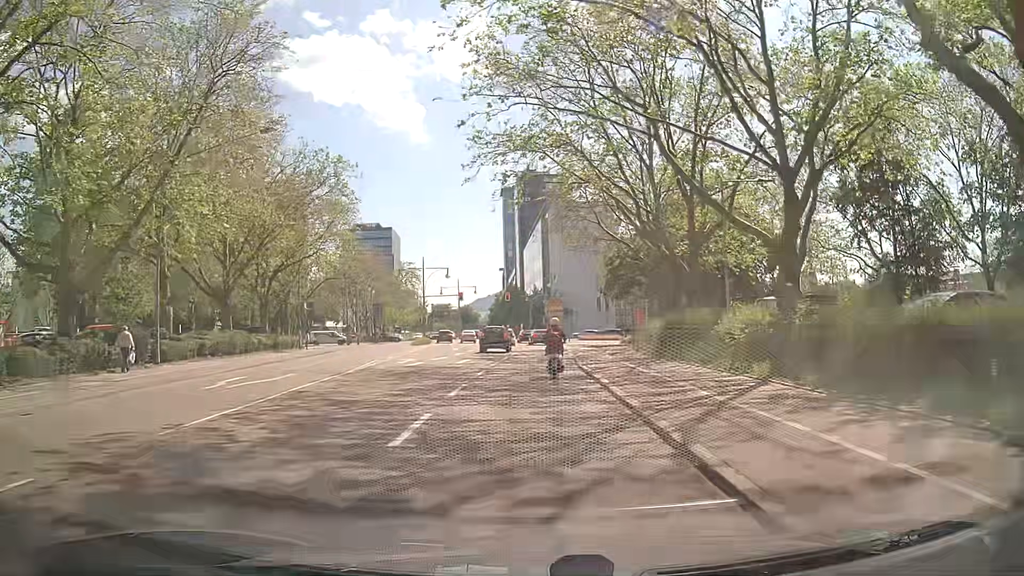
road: secondary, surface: asphalt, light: Day
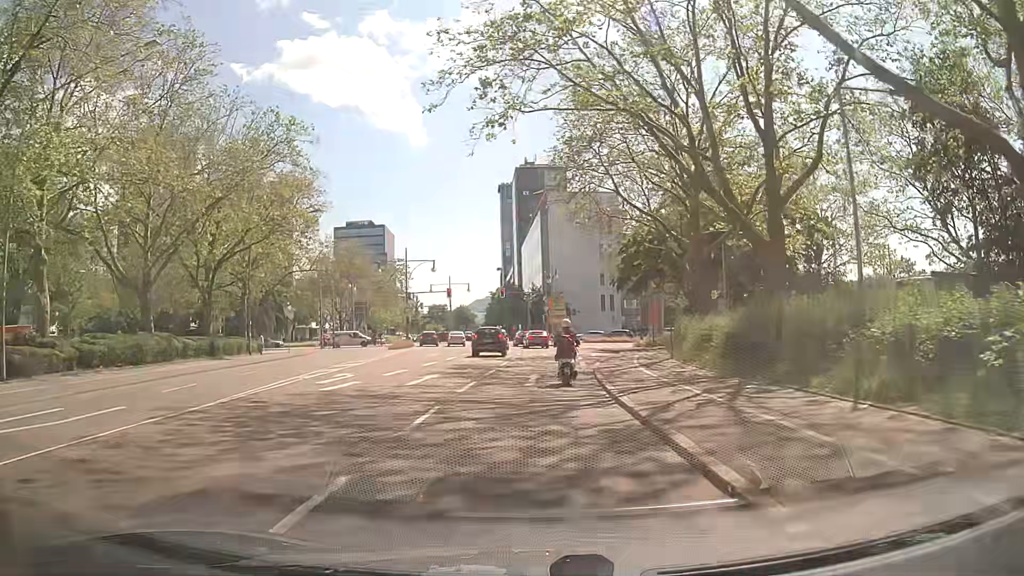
(+0.1, +10.6) m; +1°
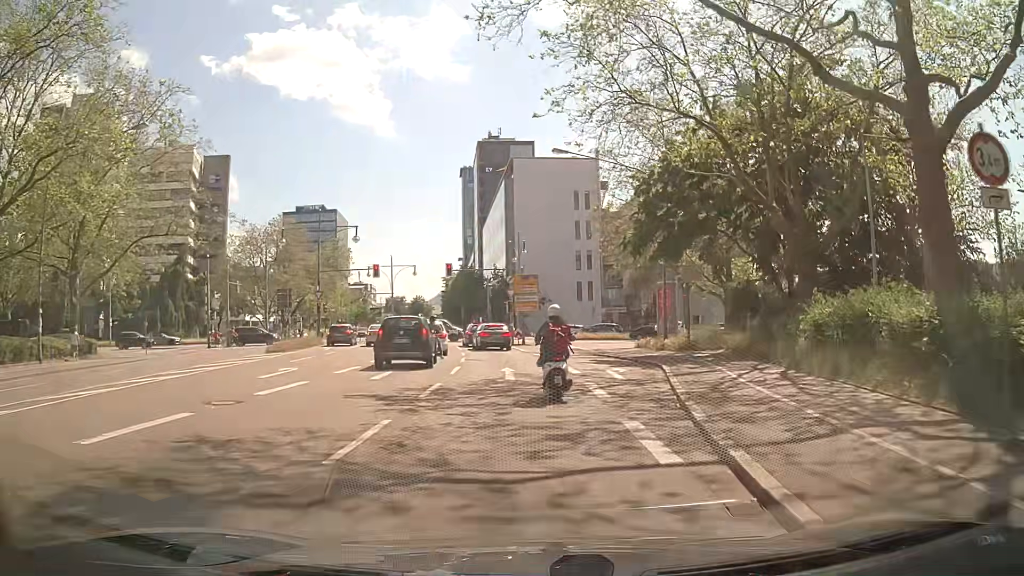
(+0.1, +20.6) m; +2°
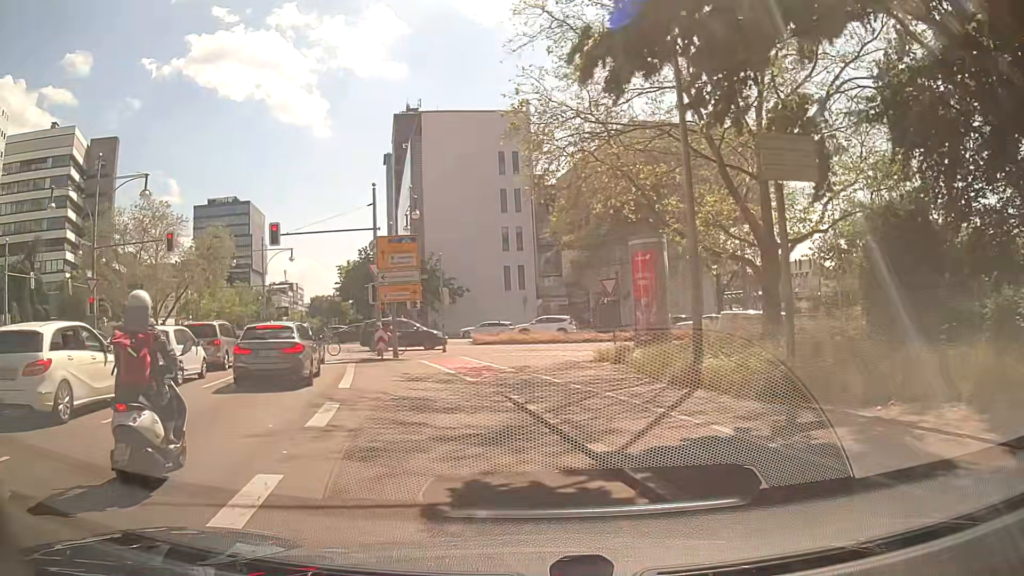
(+2.6, +21.2) m; +6°
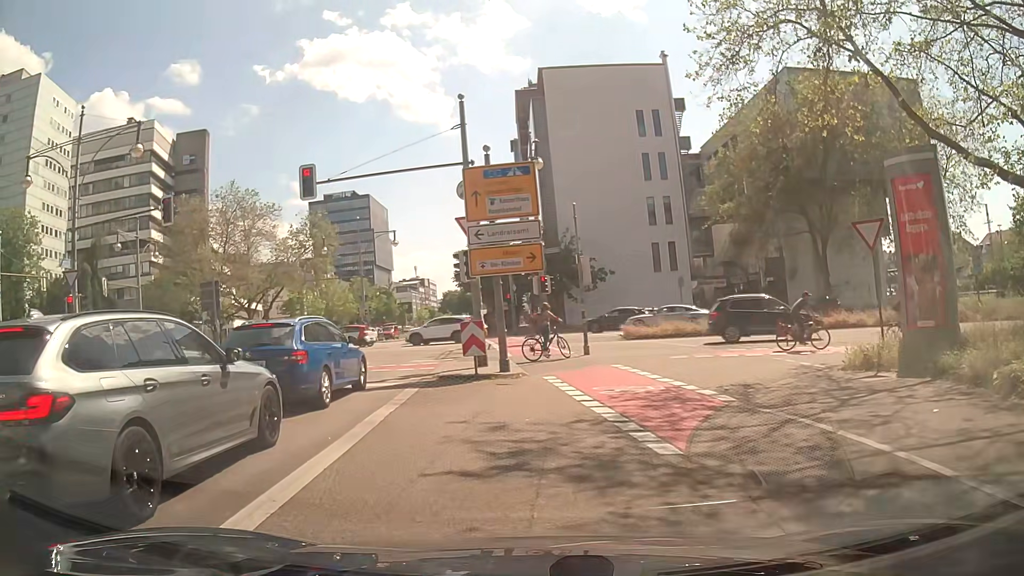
(-1.1, +10.9) m; -14°
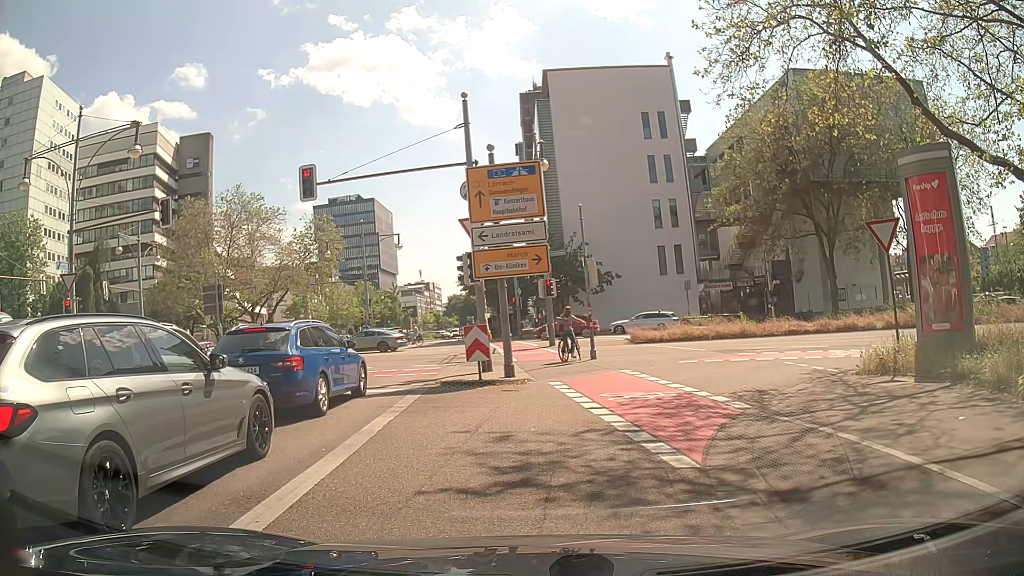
(0.0, +0.5) m; 0°
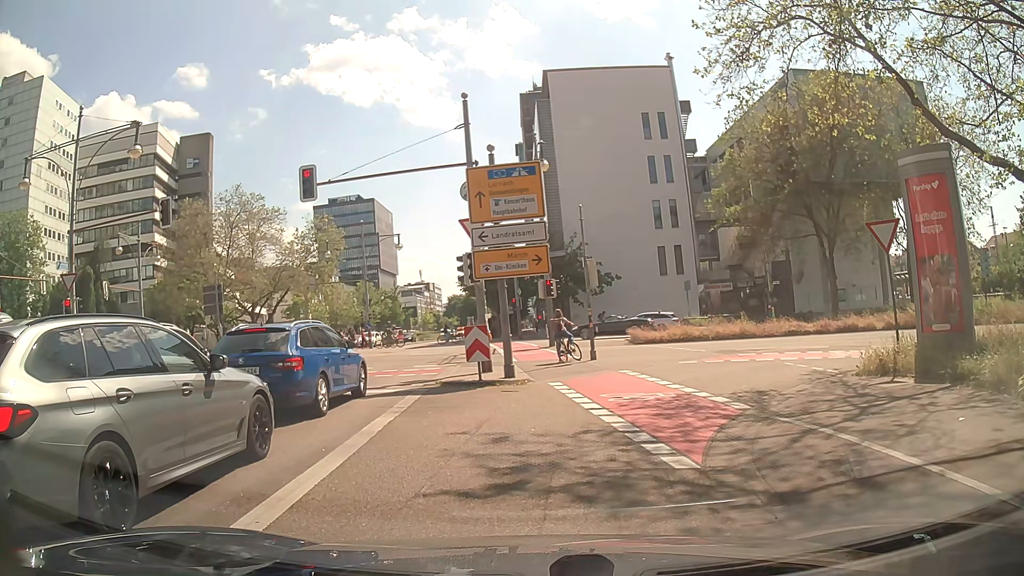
(0.0, 0.0) m; 0°
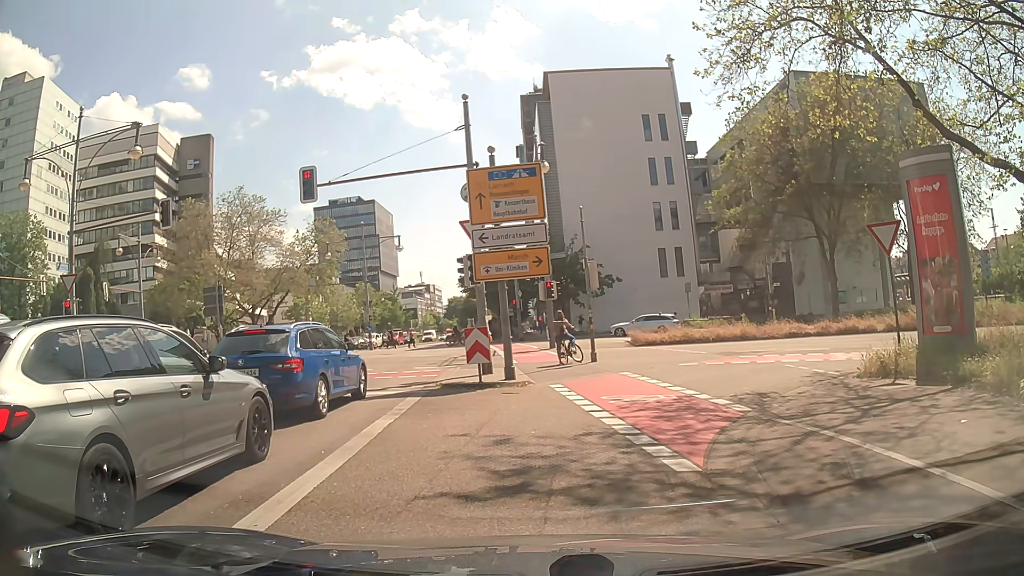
(0.0, 0.0) m; 0°
